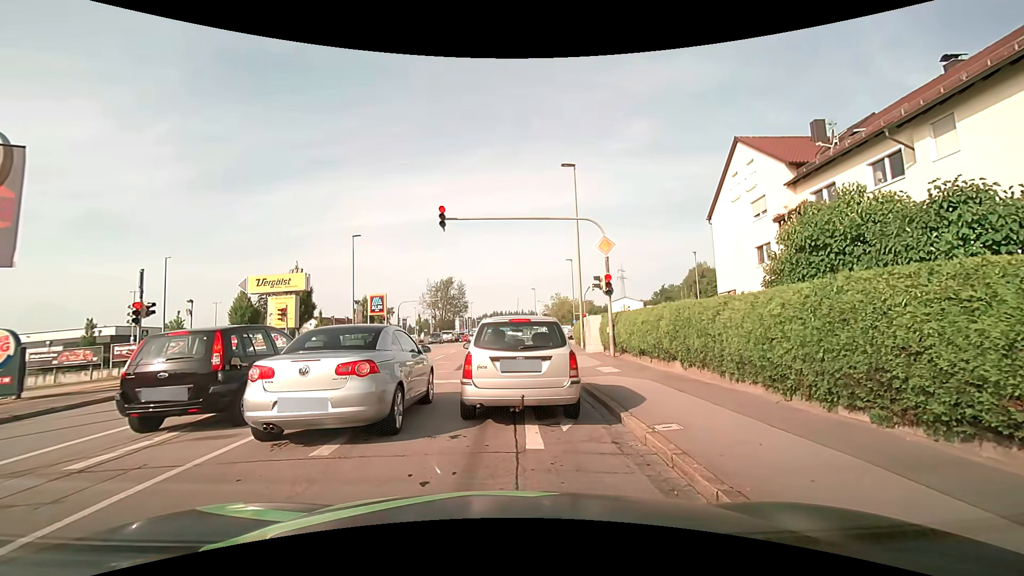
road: tertiary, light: Day
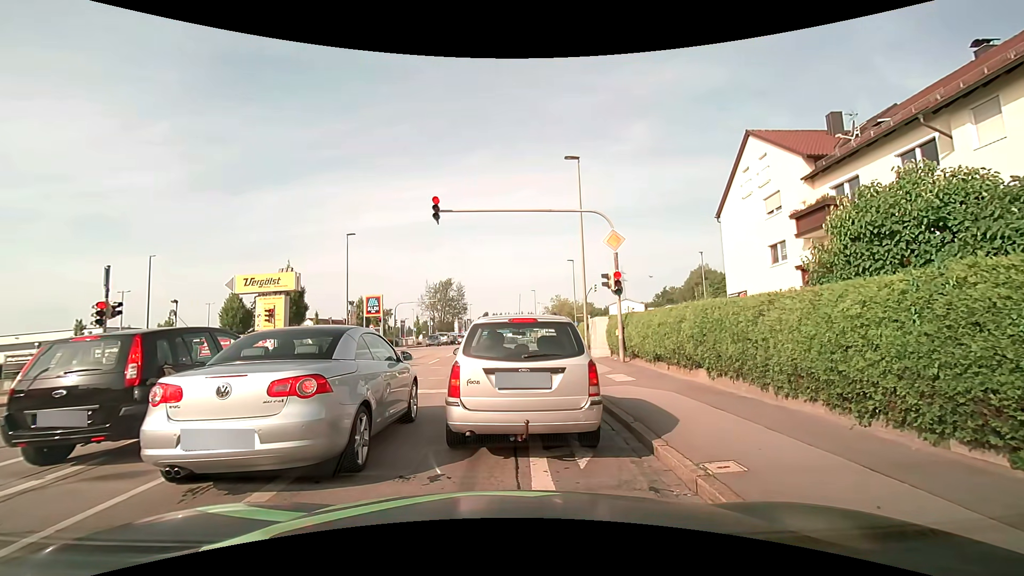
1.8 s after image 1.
(0.0, +1.5) m; 0°
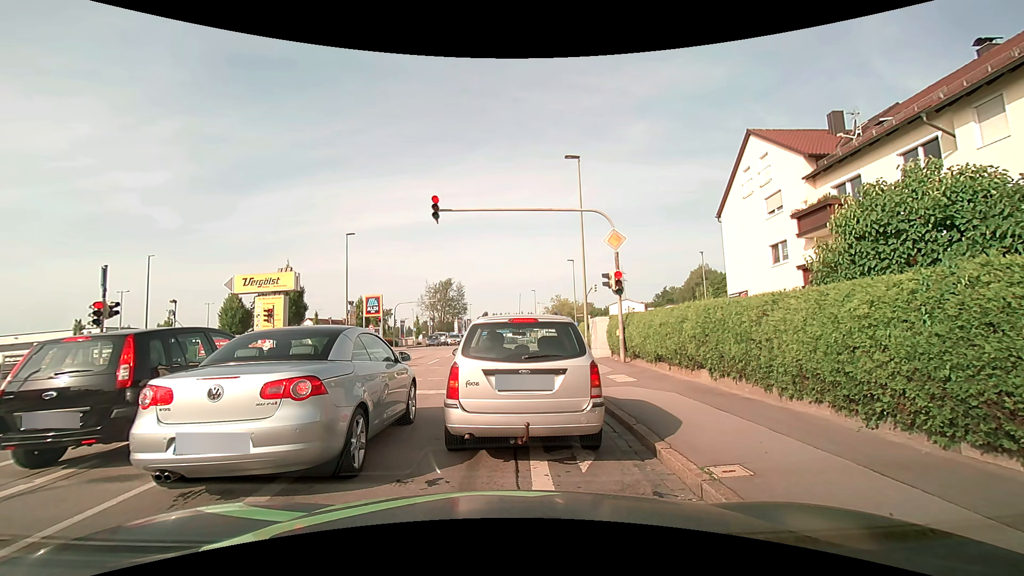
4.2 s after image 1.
(0.0, +0.2) m; 0°
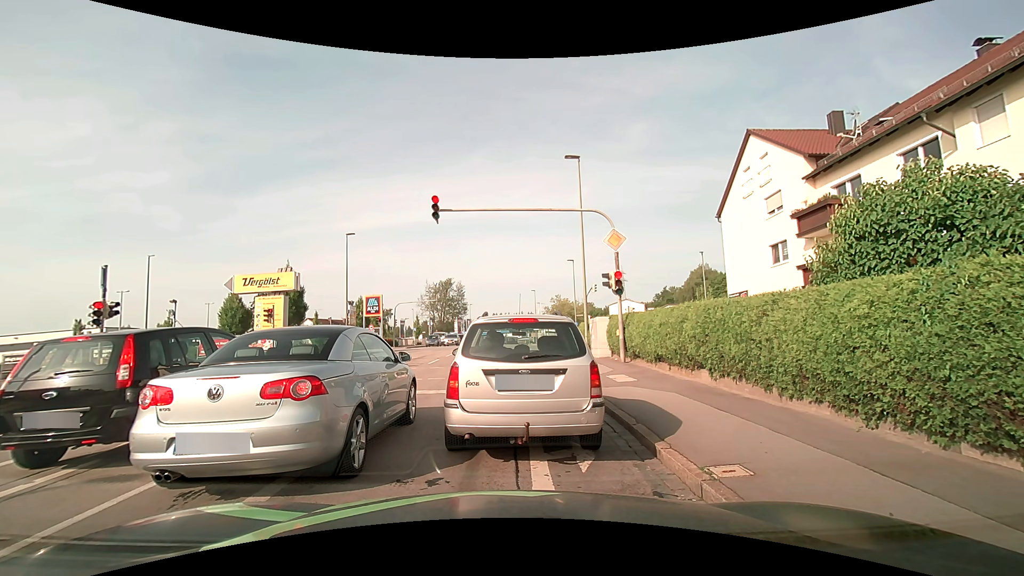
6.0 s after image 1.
(0.0, 0.0) m; 0°
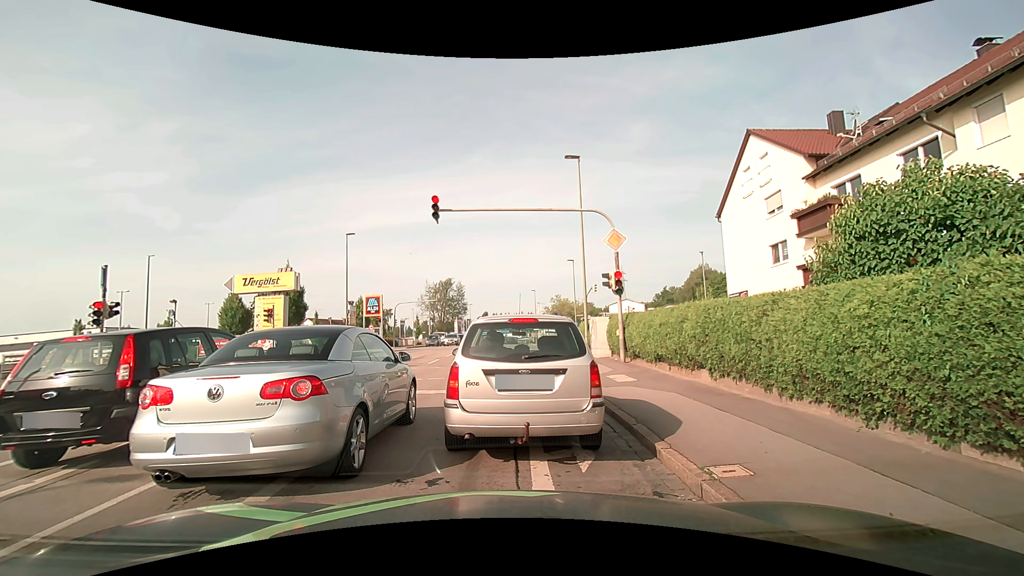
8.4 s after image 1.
(0.0, 0.0) m; 0°
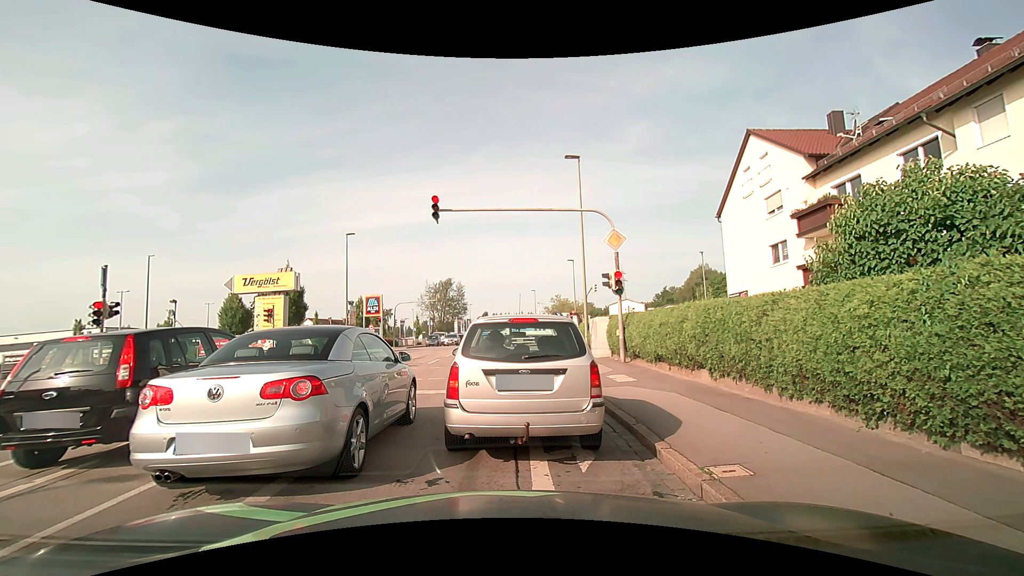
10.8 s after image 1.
(0.0, 0.0) m; 0°
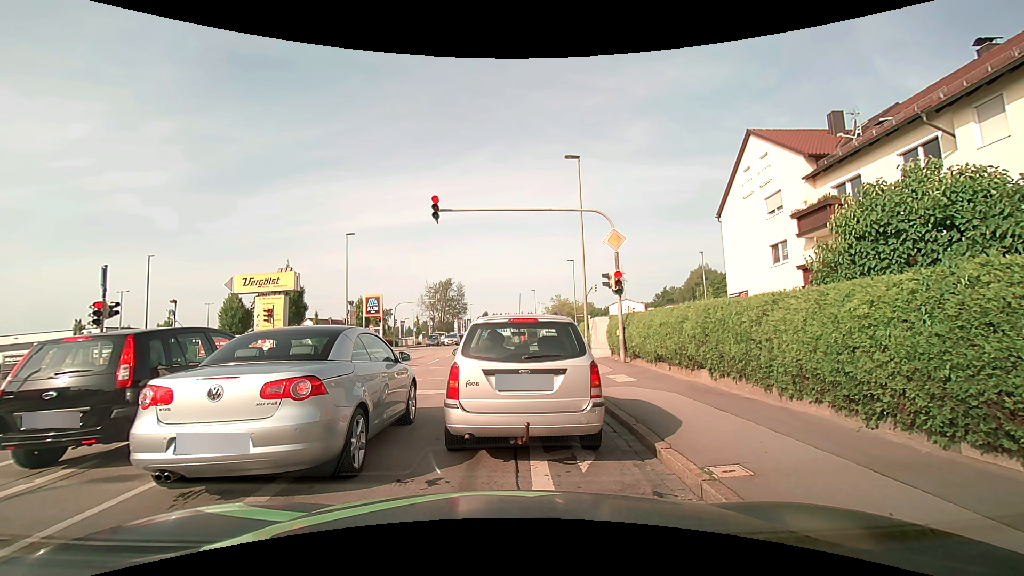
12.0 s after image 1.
(0.0, 0.0) m; 0°
(0, +10) (0, +20) (0, +30) (0, +40) (+1, +50) (+1, +60) (+1, +70) (+1, +80) (+1, +90) (+1, +100) m
